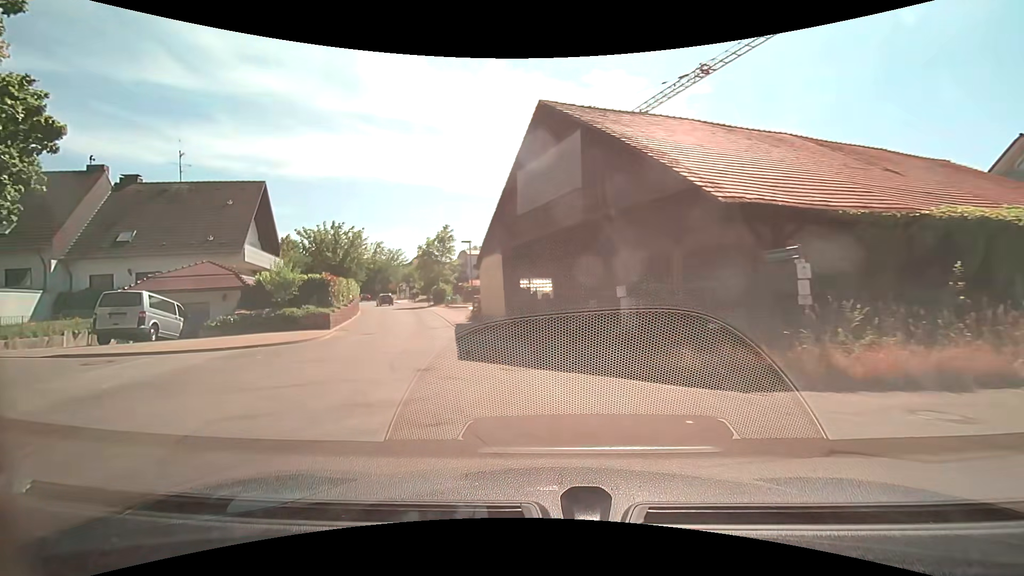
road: unclassified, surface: asphalt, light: Day
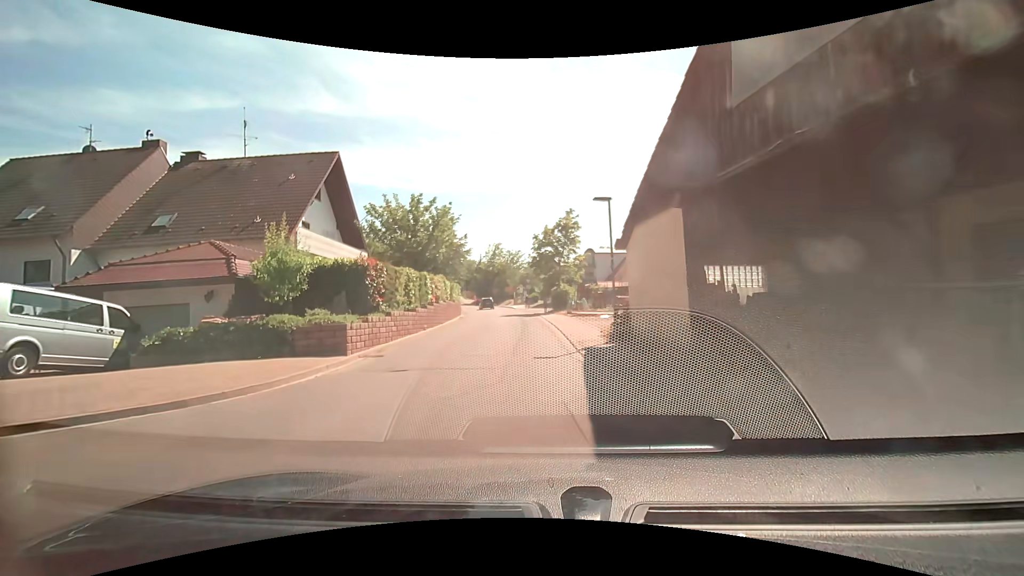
(-1.5, +11.9) m; -14°
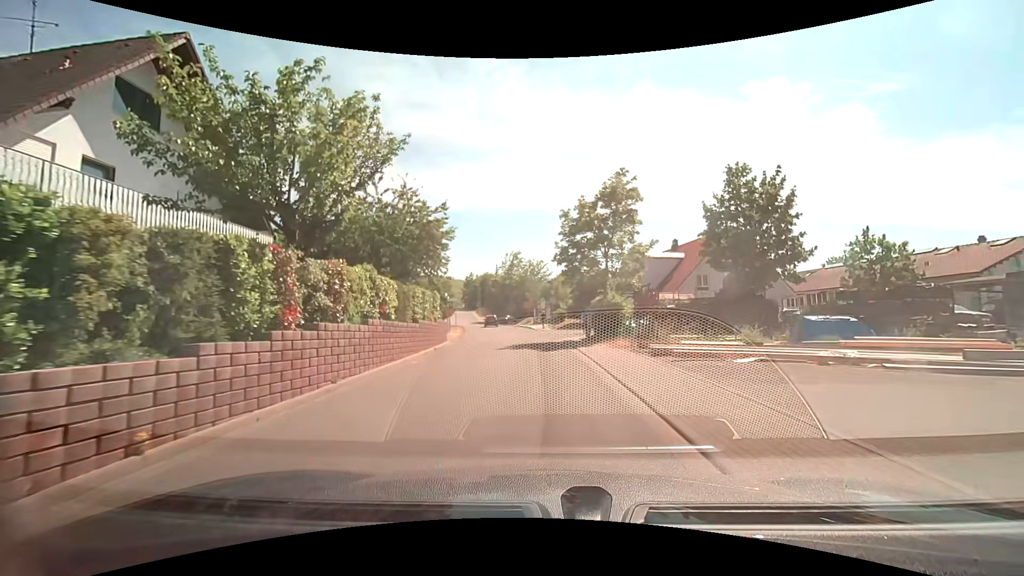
(-0.3, +16.2) m; -1°
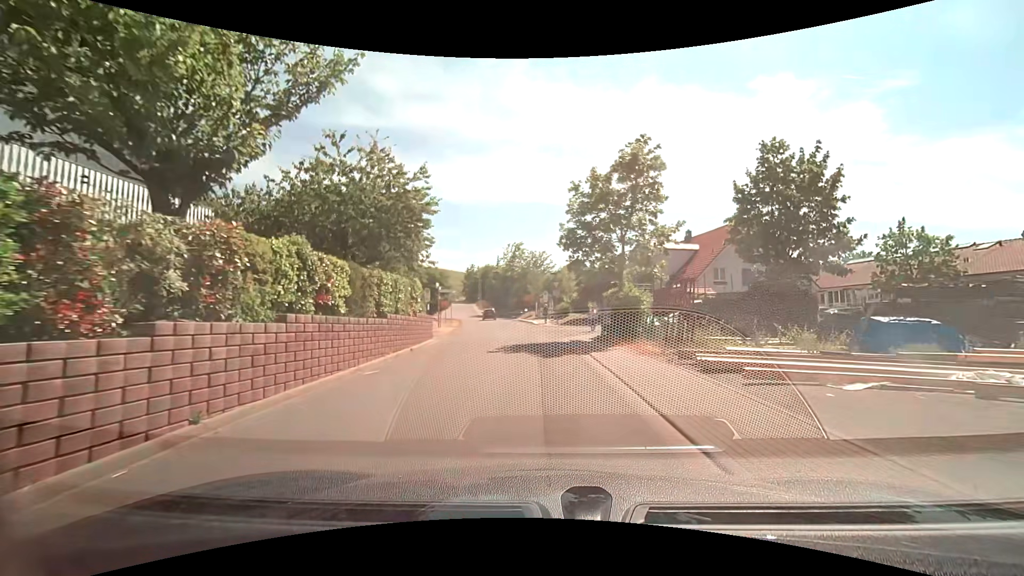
(-0.1, +4.1) m; -2°
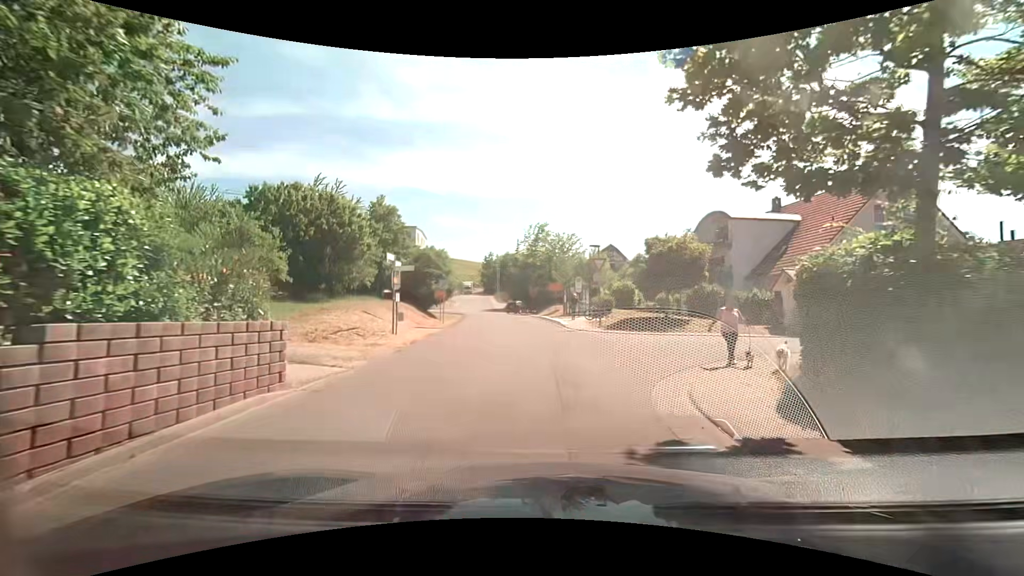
(-0.3, +15.0) m; -1°
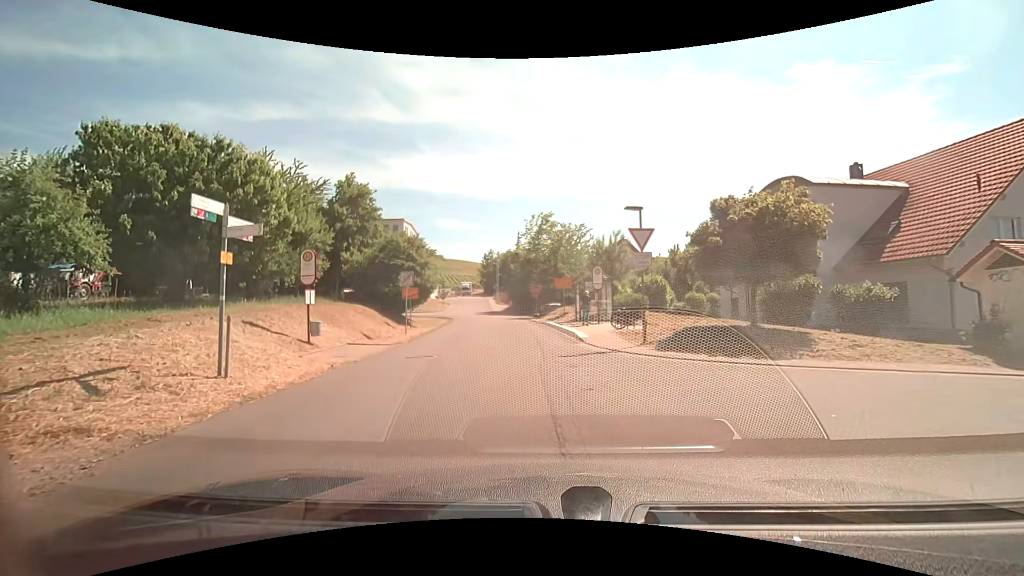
(-0.1, +10.1) m; -2°
(0, +10) (0, +20) (-1, +30) (-2, +40) (-3, +50) (-4, +60) (-6, +70) (-8, +79) (-10, +89) (-11, +99) m
